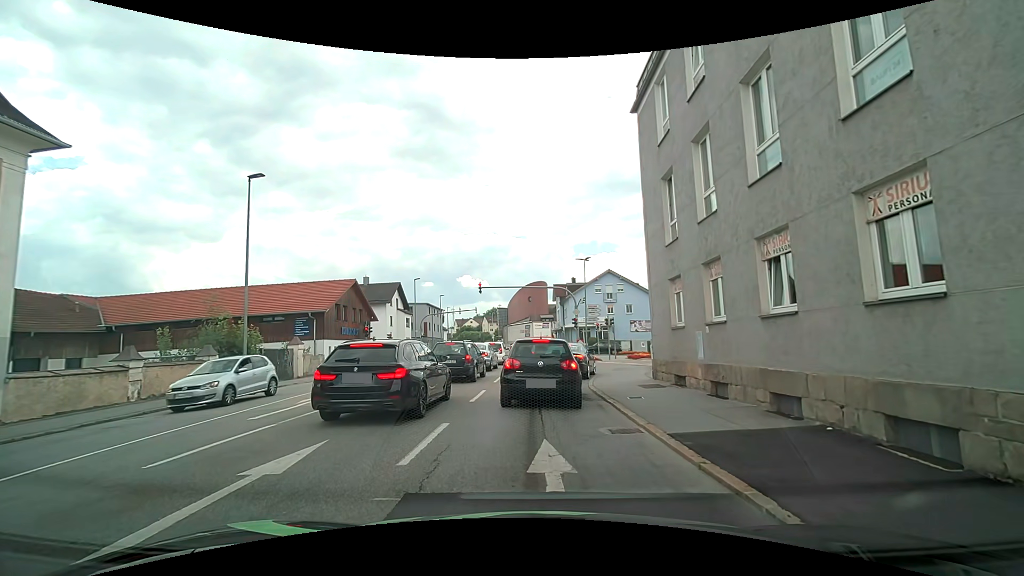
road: tertiary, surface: asphalt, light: Day
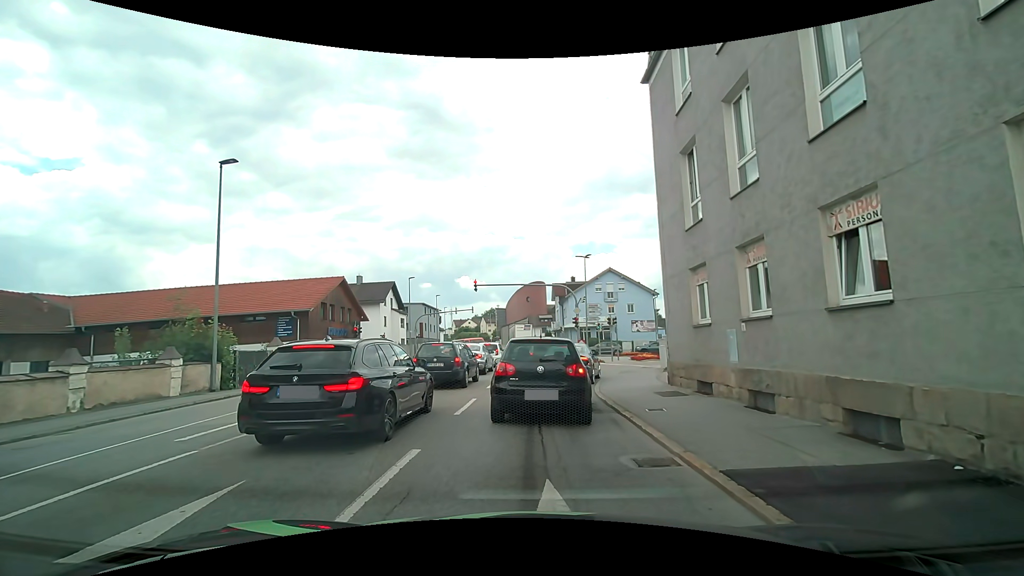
(-0.1, +2.0) m; -2°
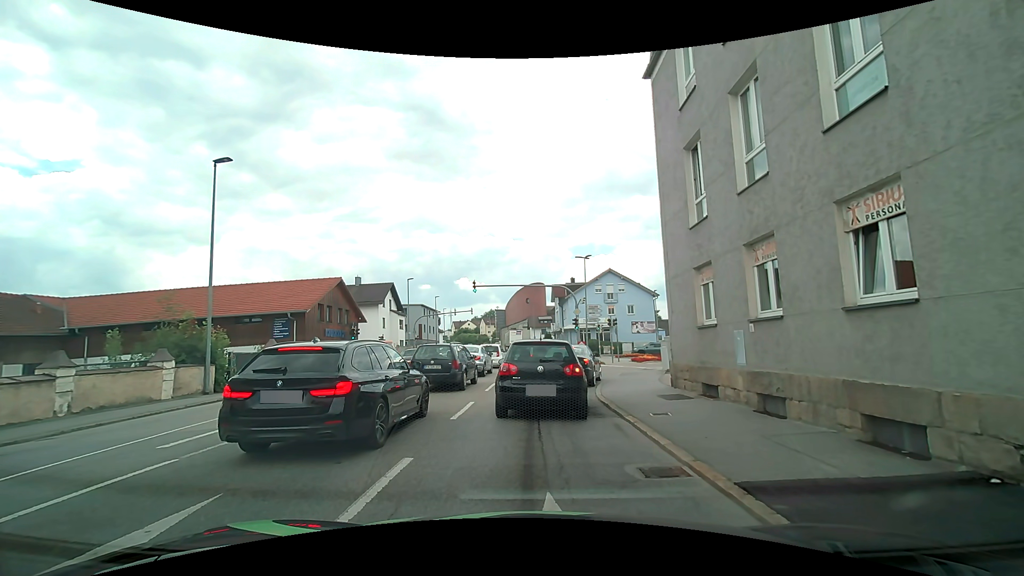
(0.0, +0.4) m; 0°
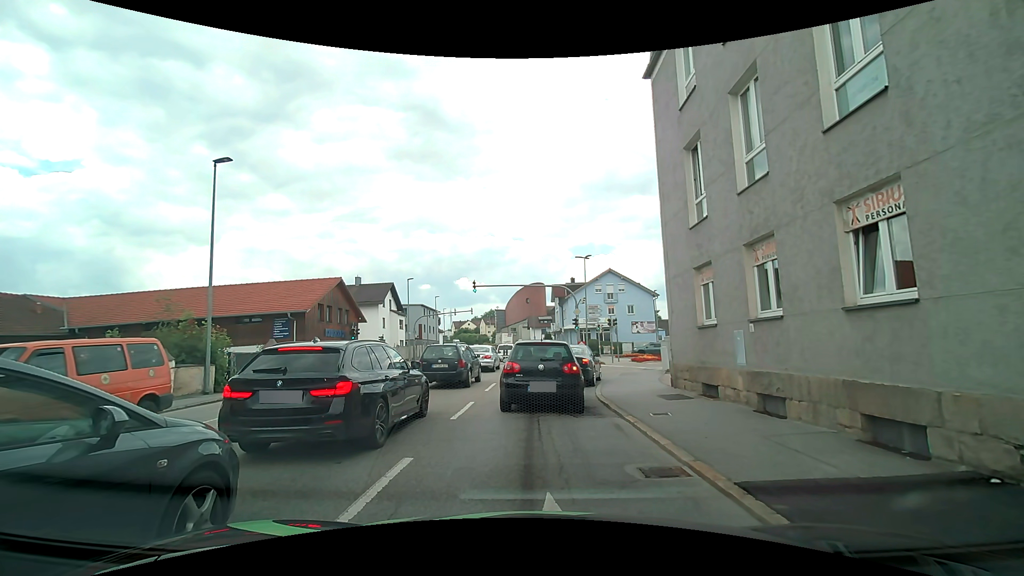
(0.0, 0.0) m; 0°
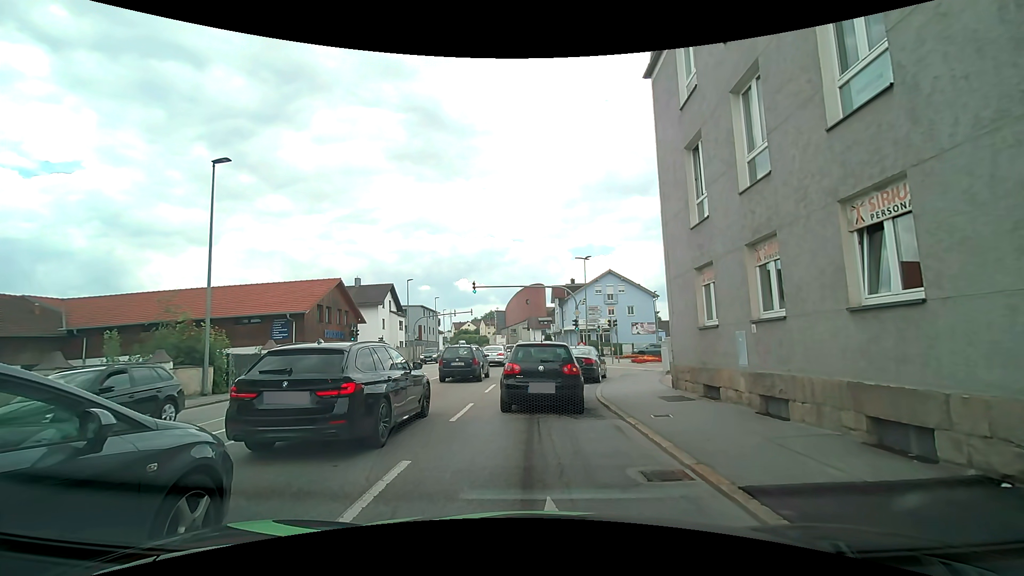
(0.0, +0.1) m; 0°
